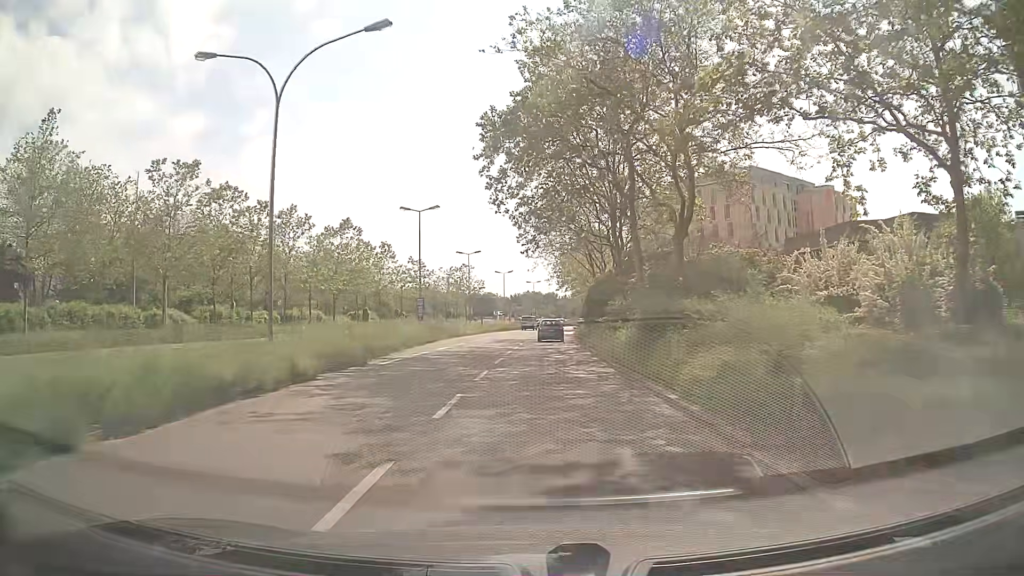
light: Day
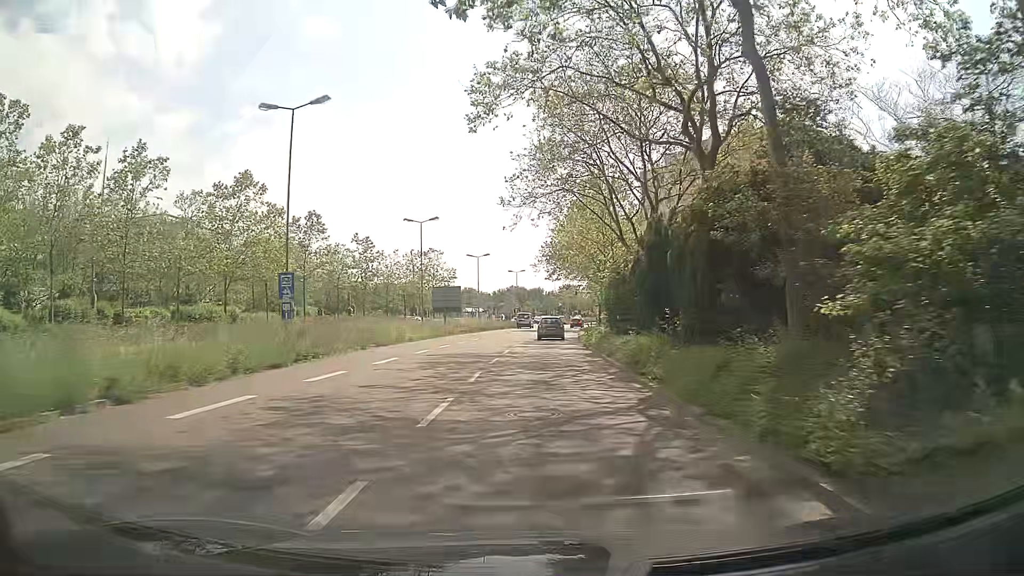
(+0.4, +24.7) m; +2°
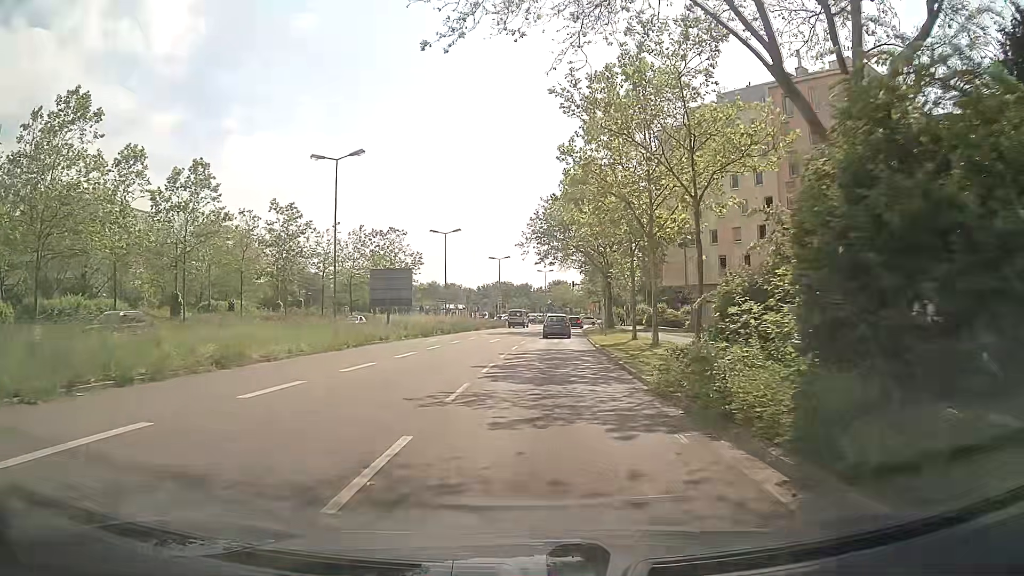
(+0.1, +21.8) m; +1°
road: secondary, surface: asphalt
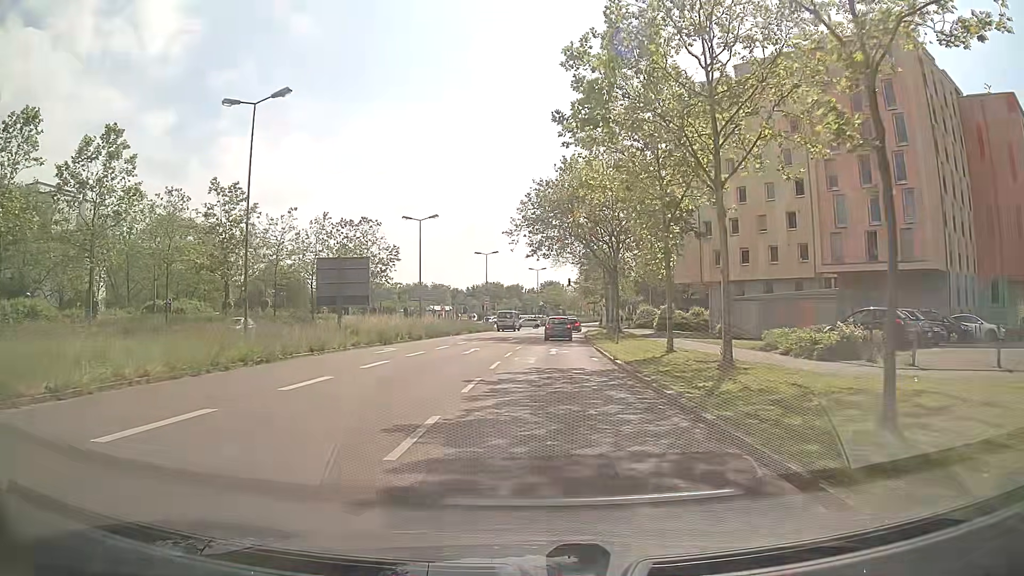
(-0.1, +10.0) m; -1°
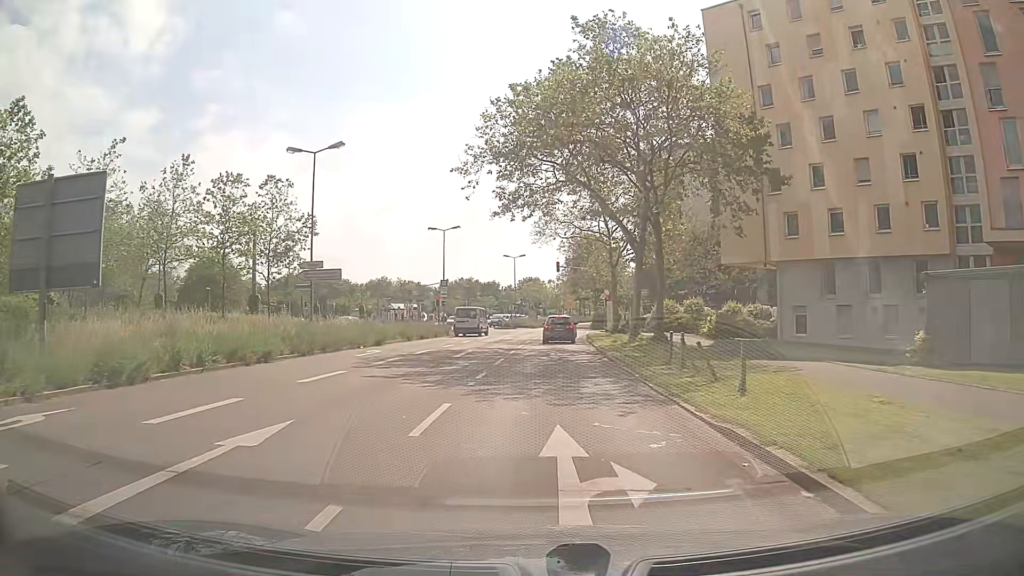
(+0.7, +22.5) m; +3°
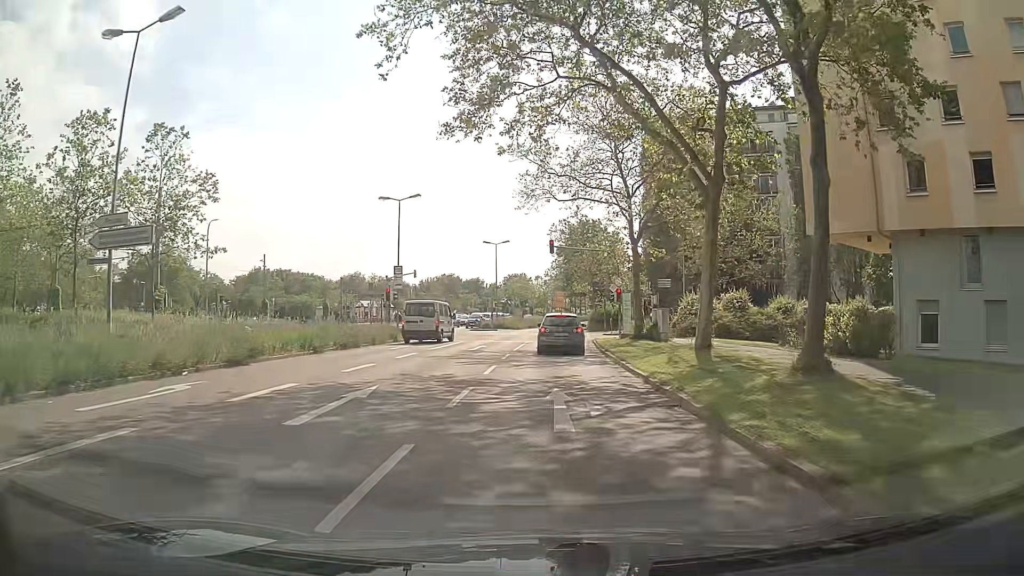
(0.0, +15.4) m; +1°
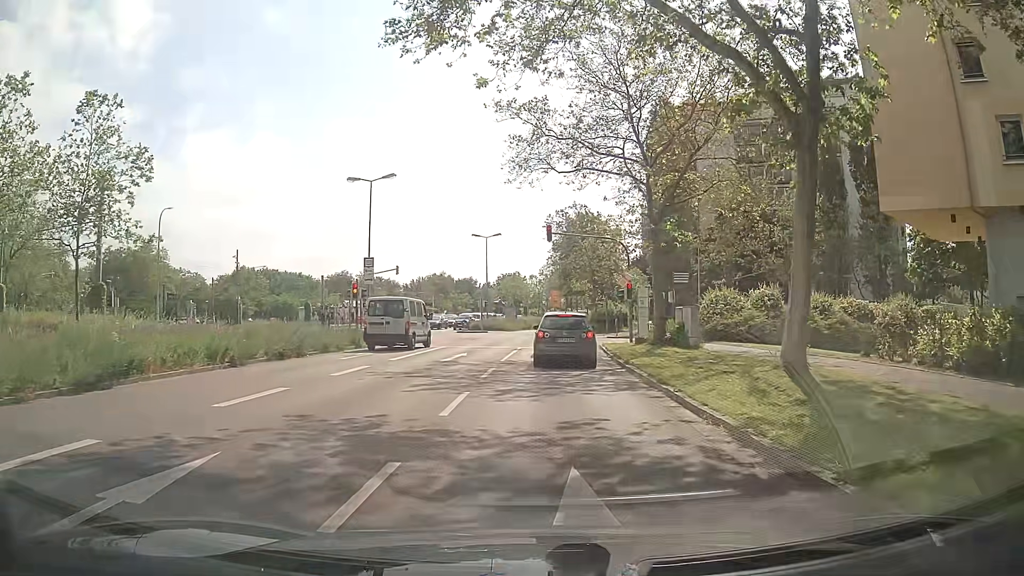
(0.0, +6.8) m; -1°
